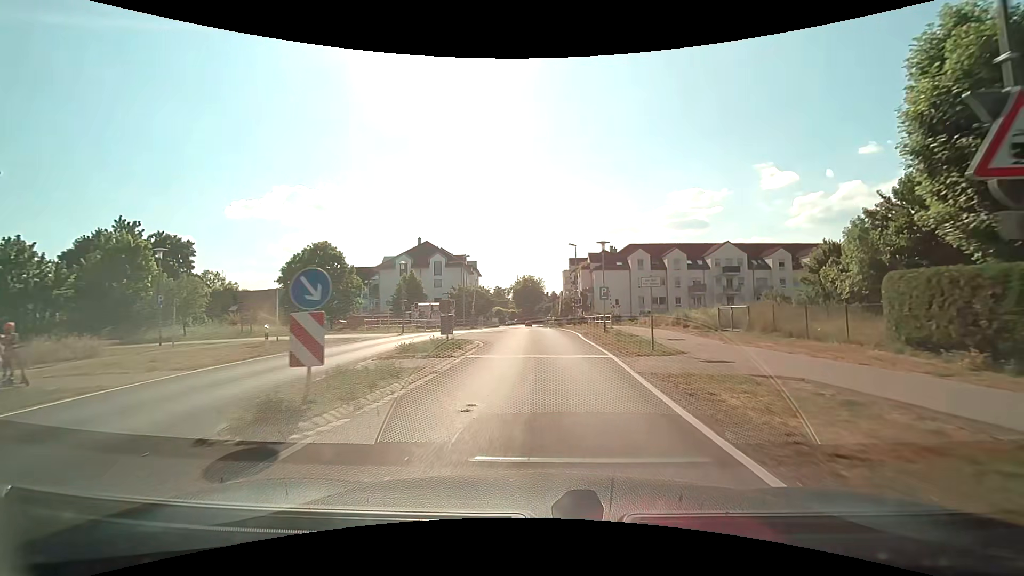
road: tertiary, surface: asphalt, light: Day
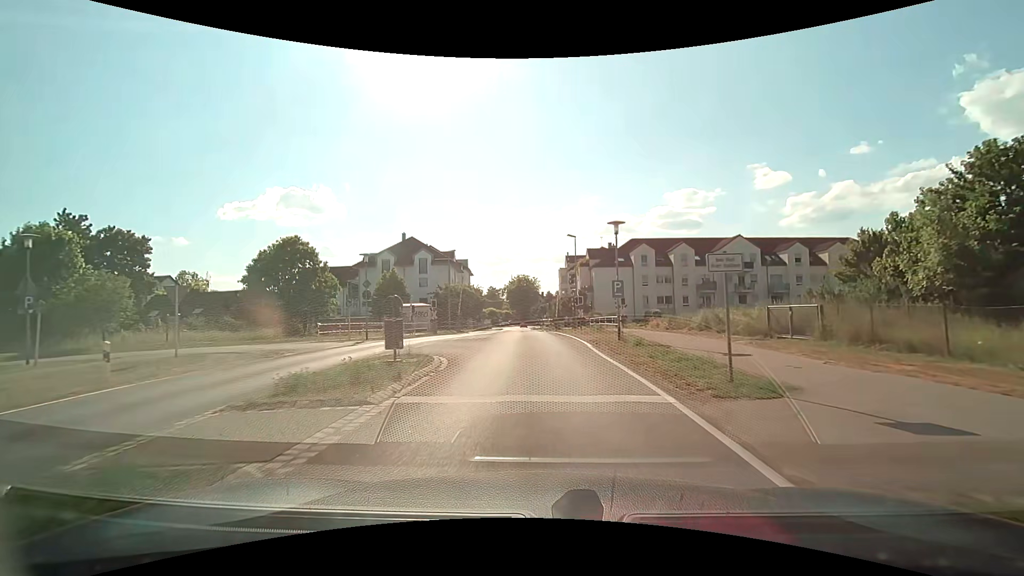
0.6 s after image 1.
(0.0, +6.5) m; 0°
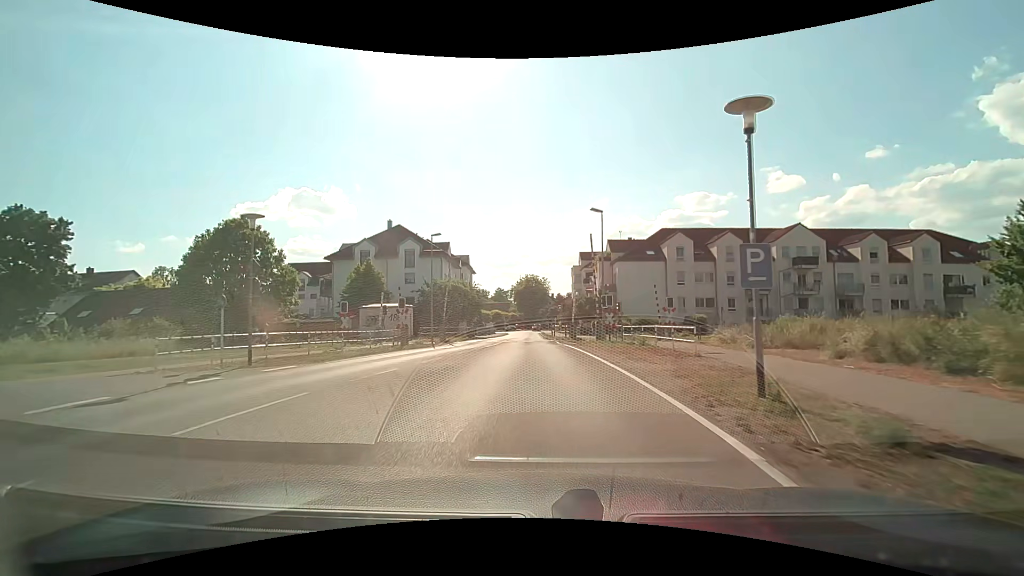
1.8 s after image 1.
(0.0, +12.5) m; -1°
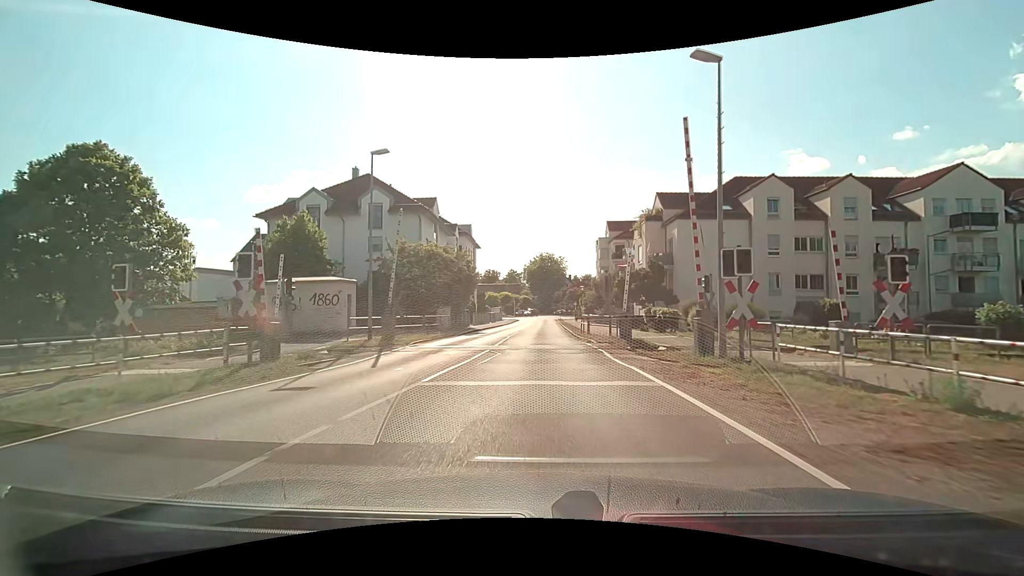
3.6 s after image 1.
(-0.3, +17.6) m; -2°
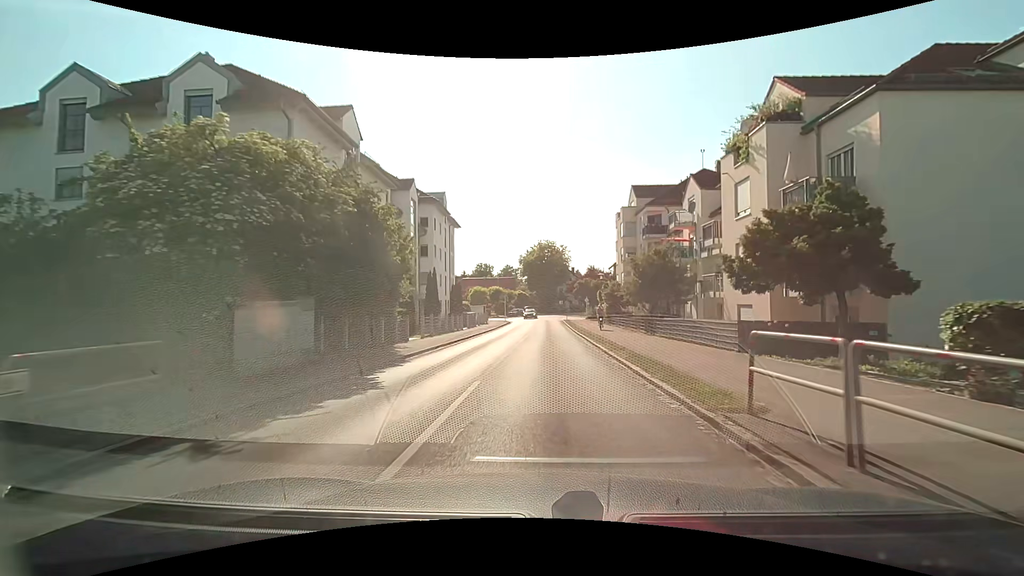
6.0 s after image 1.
(-0.1, +22.1) m; 0°
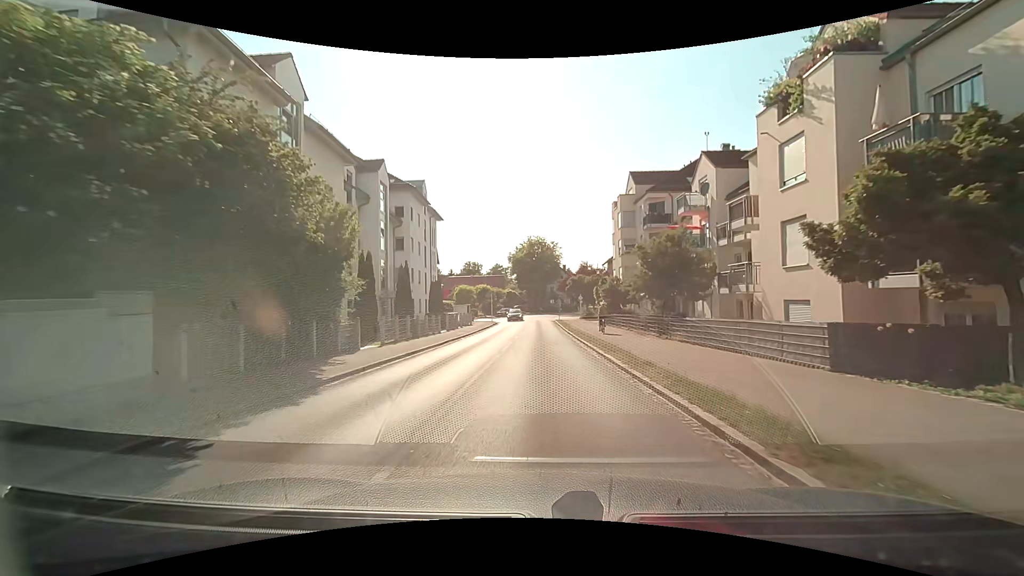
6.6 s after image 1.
(+0.1, +5.5) m; +2°
(0, +10) (0, +20) (0, +30) (0, +40) (0, +50) (0, +60) (0, +70) (+1, +80) (+3, +90) (+6, +99) m
